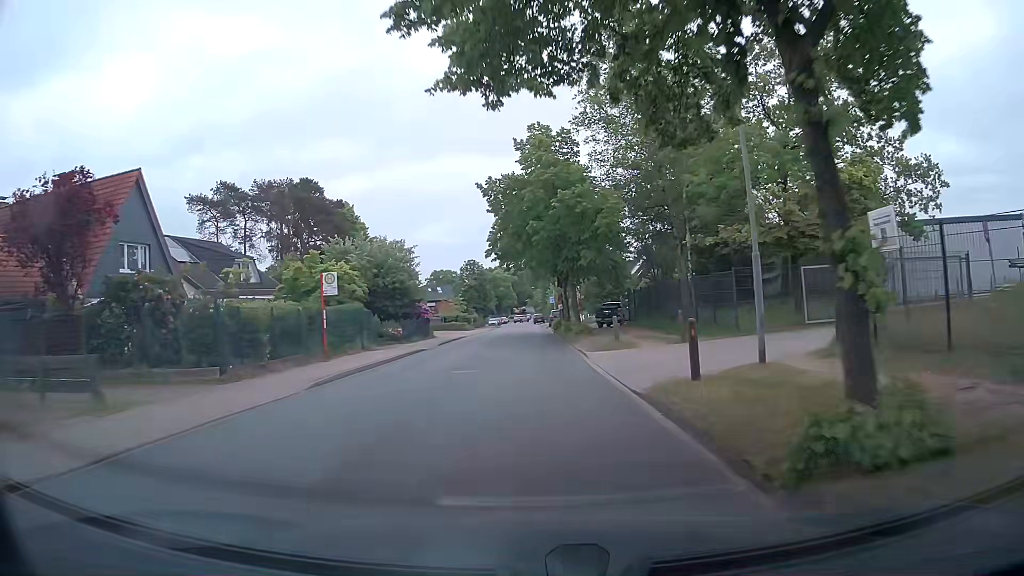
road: unclassified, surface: asphalt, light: Day
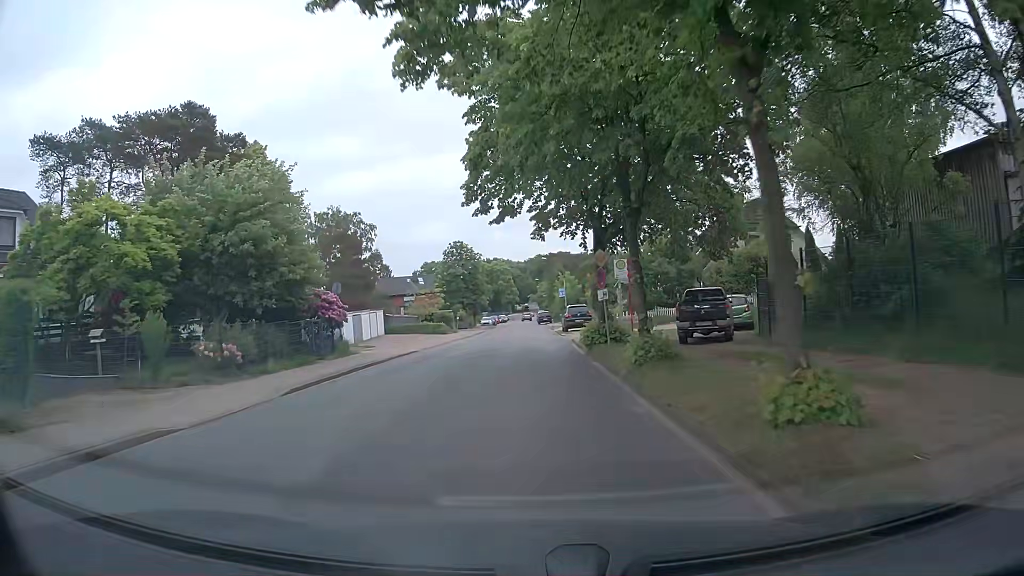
(-0.5, +25.5) m; -1°
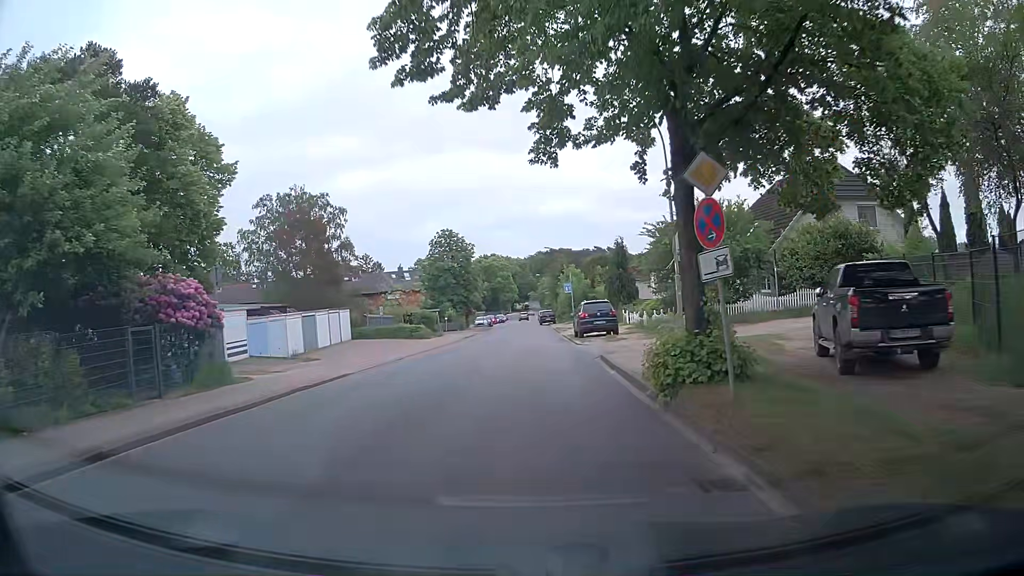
(0.0, +11.9) m; +1°
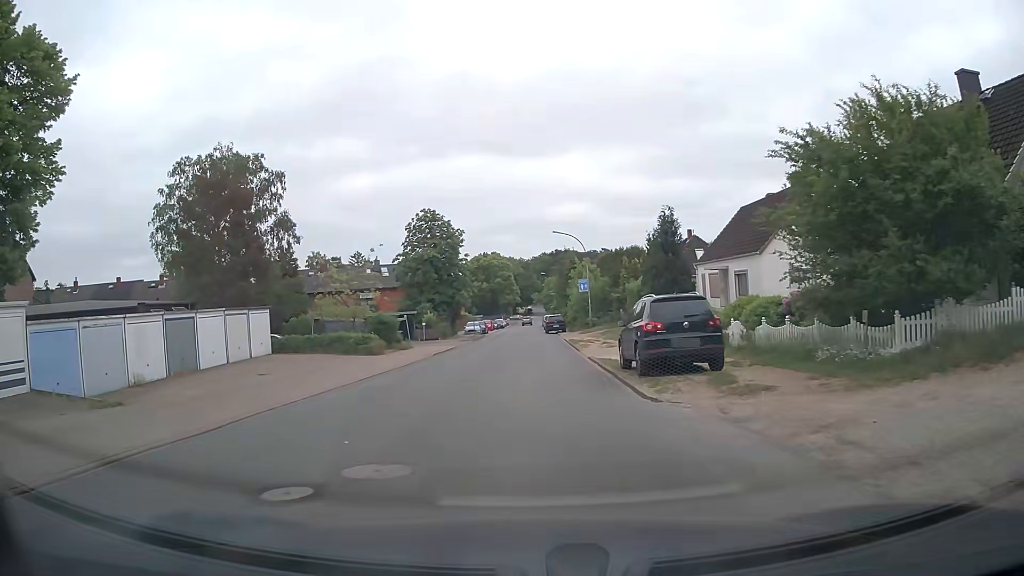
(-0.1, +16.6) m; -1°
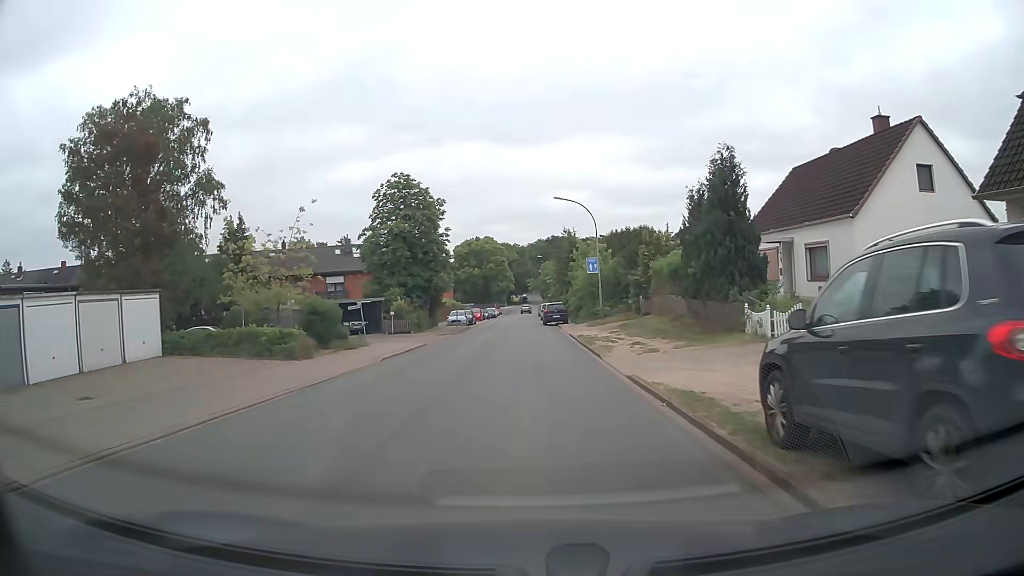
(+0.1, +10.9) m; +1°
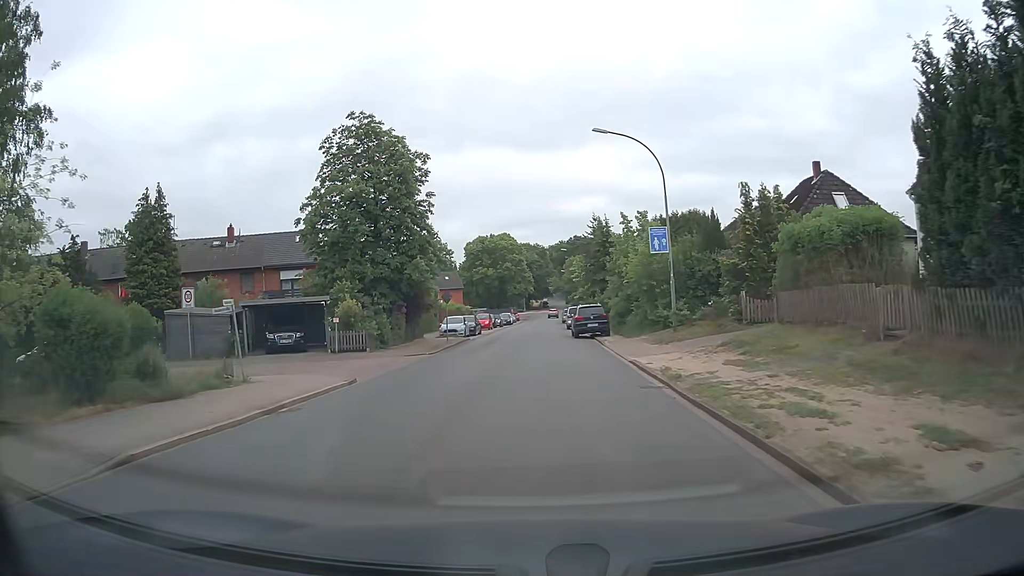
(-0.2, +16.6) m; -2°
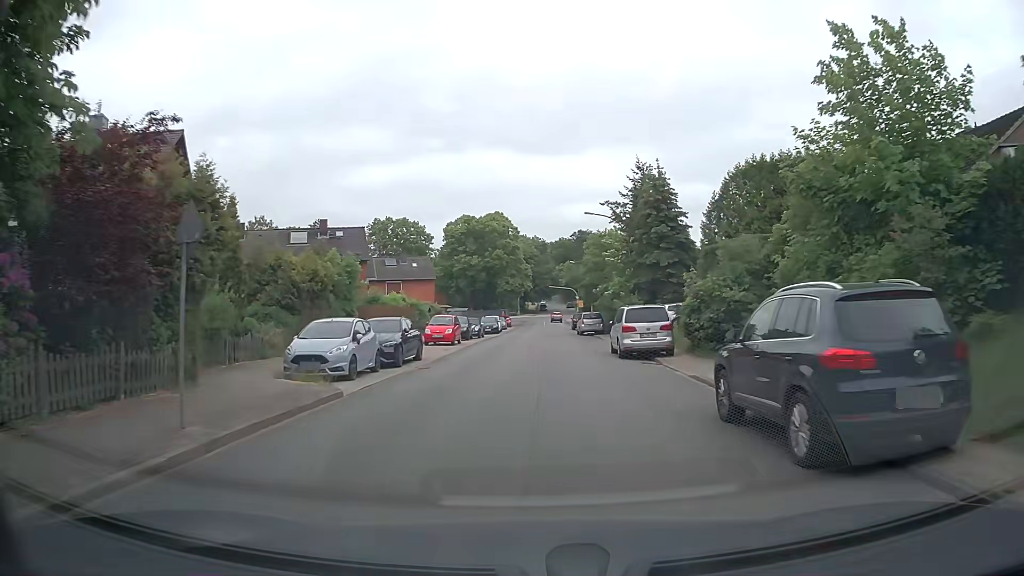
(-0.5, +28.6) m; +1°
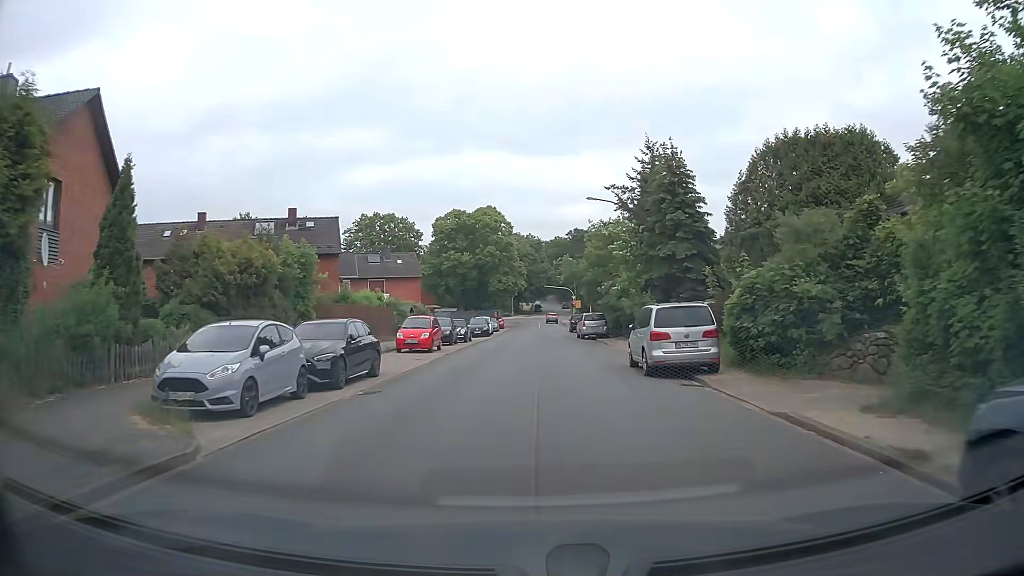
(0.0, +5.8) m; 0°
